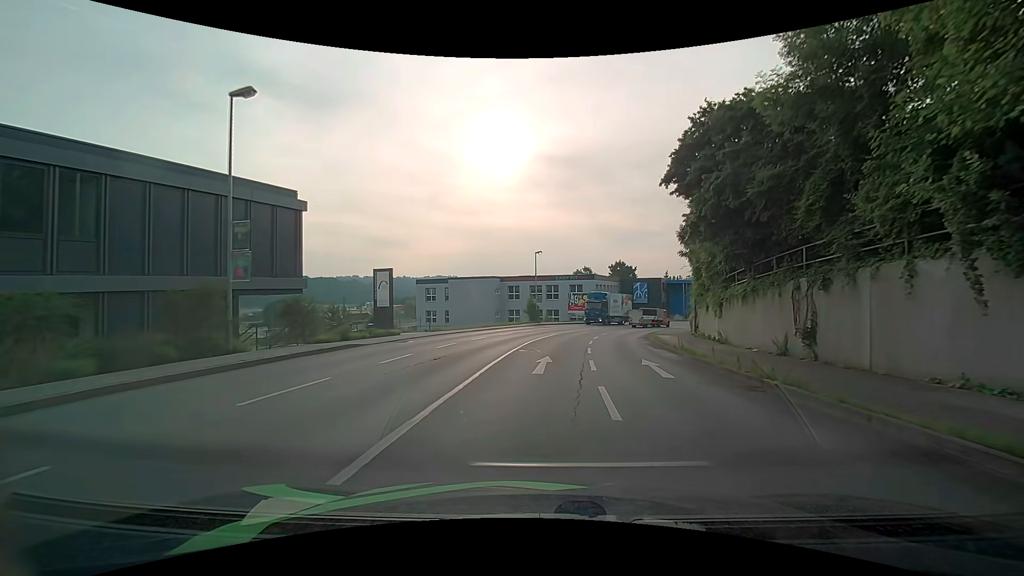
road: tertiary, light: Day
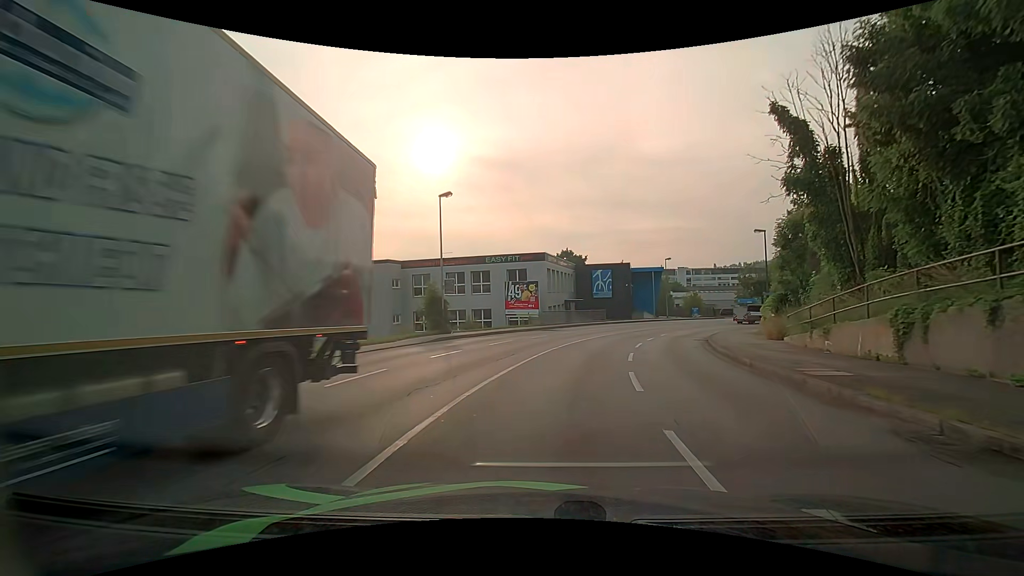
(+1.2, +27.5) m; +7°
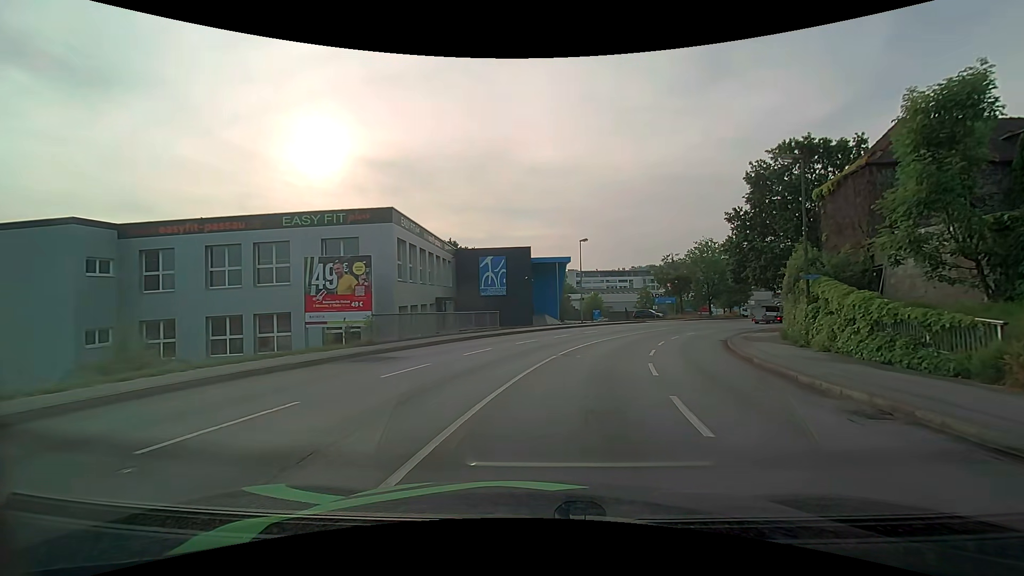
(+2.0, +21.5) m; +11°
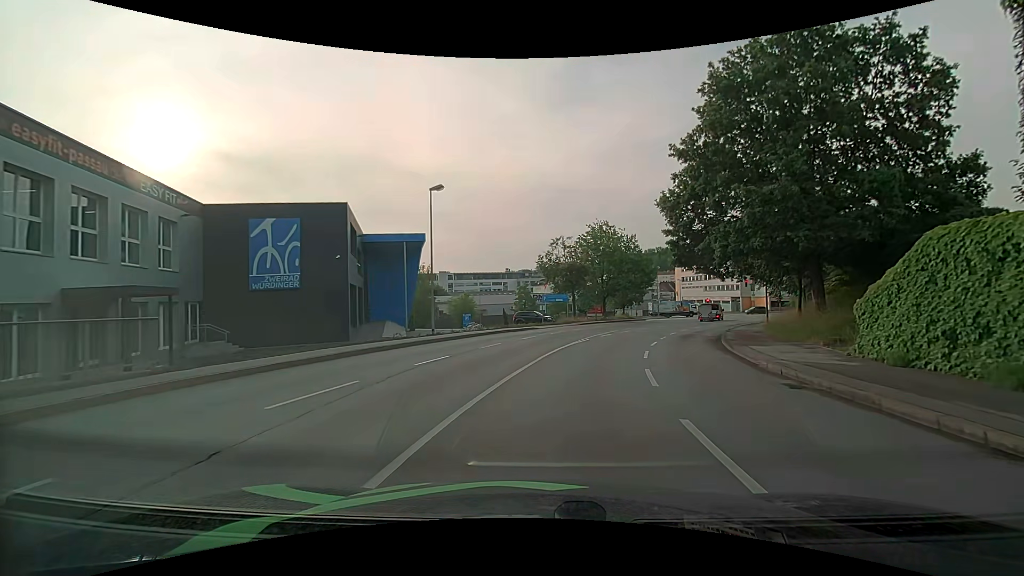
(+2.9, +20.4) m; +16°
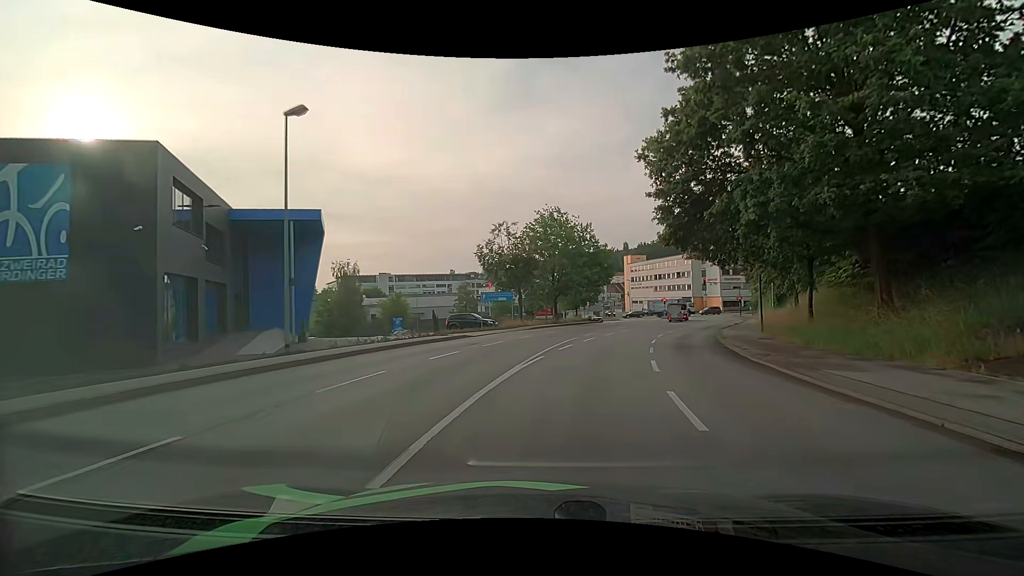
(+0.5, +10.0) m; +6°
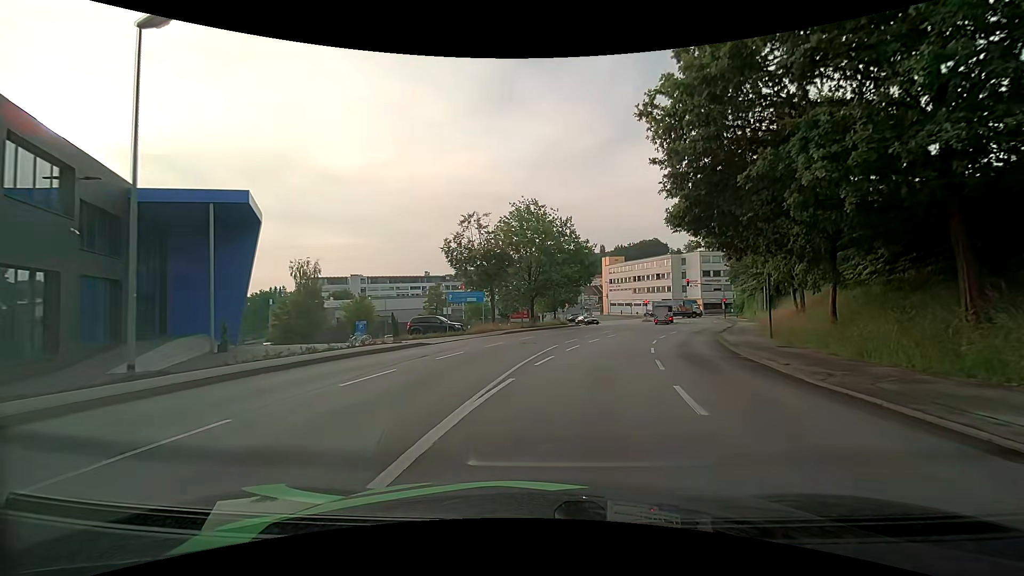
(+0.1, +5.0) m; +3°
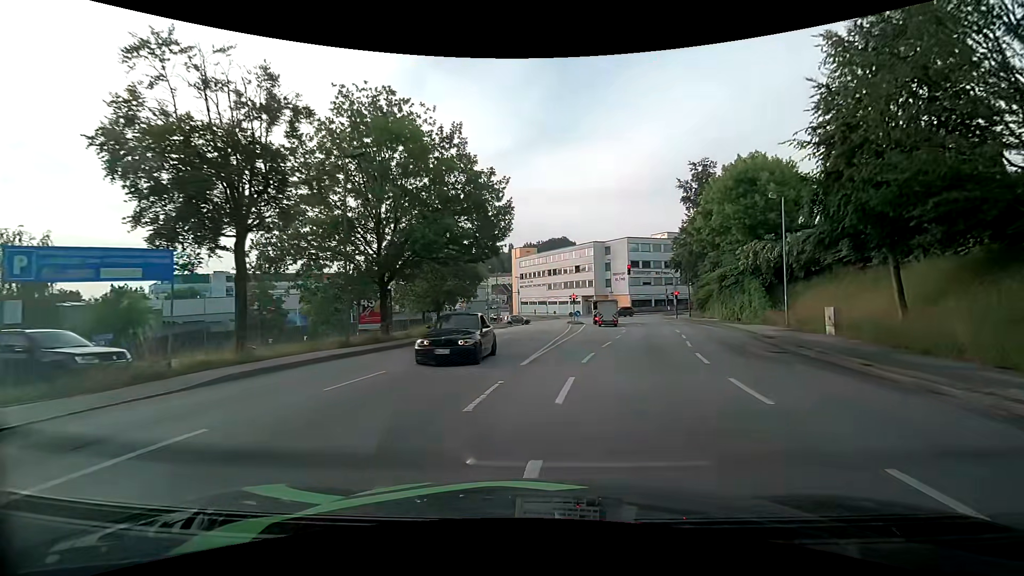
(+2.1, +23.6) m; +10°
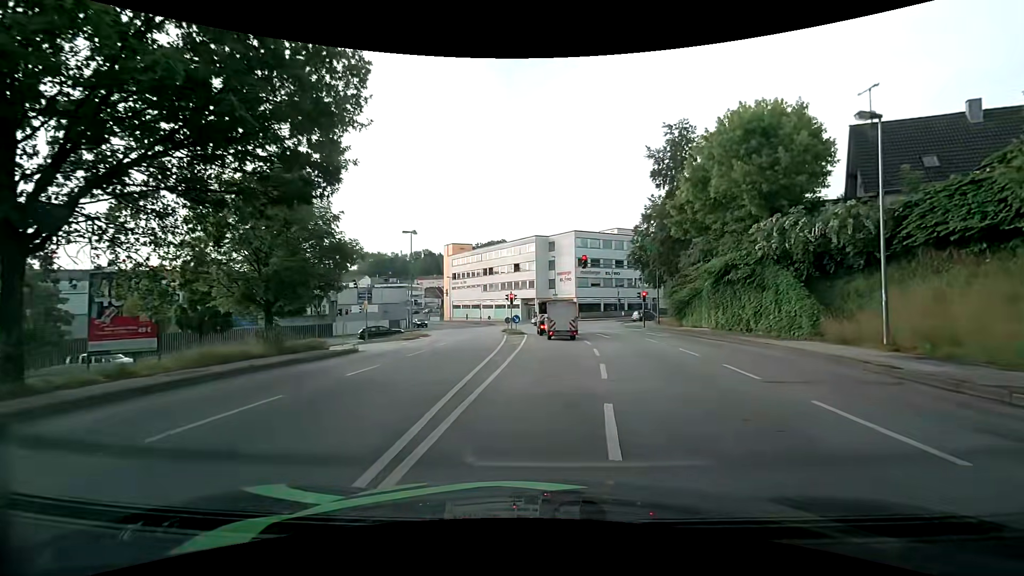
(+0.9, +14.5) m; +8°
(0, +10) (0, +20) (0, +30) (0, +40) (-2, +50) (-6, +59) (-15, +62) (-24, +57) (-32, +51) (-40, +45) m
